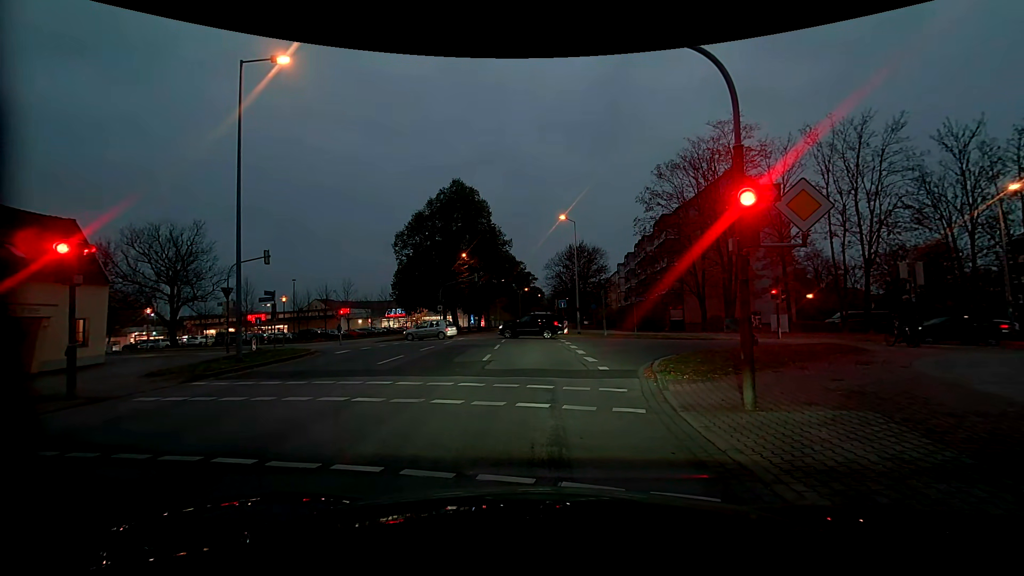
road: residential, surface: asphalt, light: Dusk
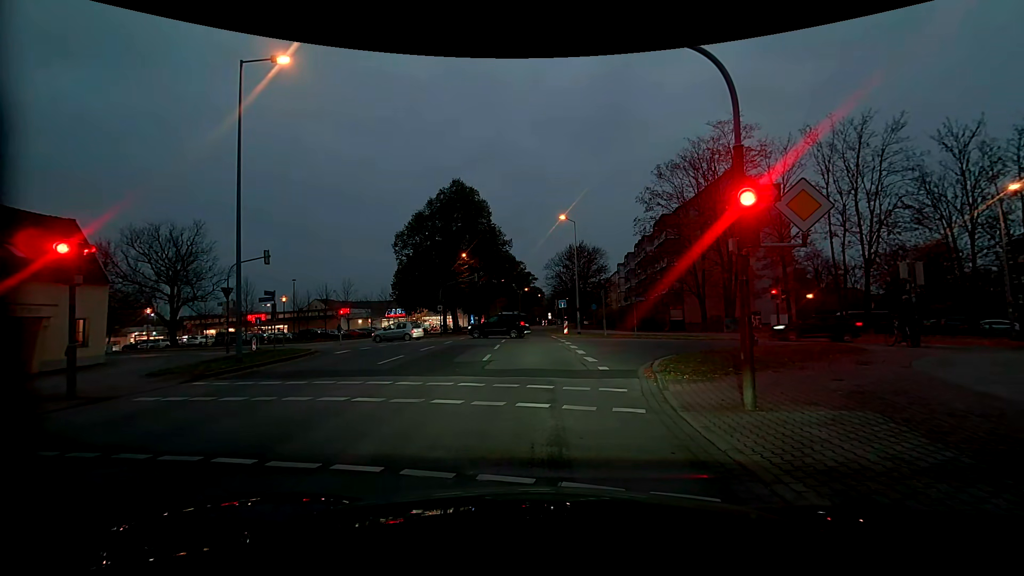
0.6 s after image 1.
(0.0, 0.0) m; 0°
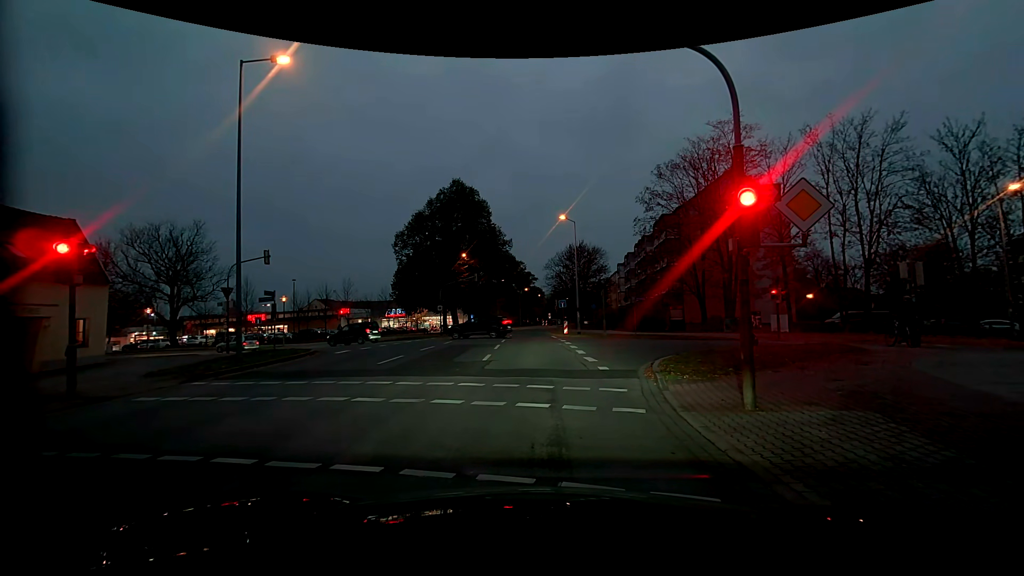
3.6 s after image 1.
(0.0, 0.0) m; 0°
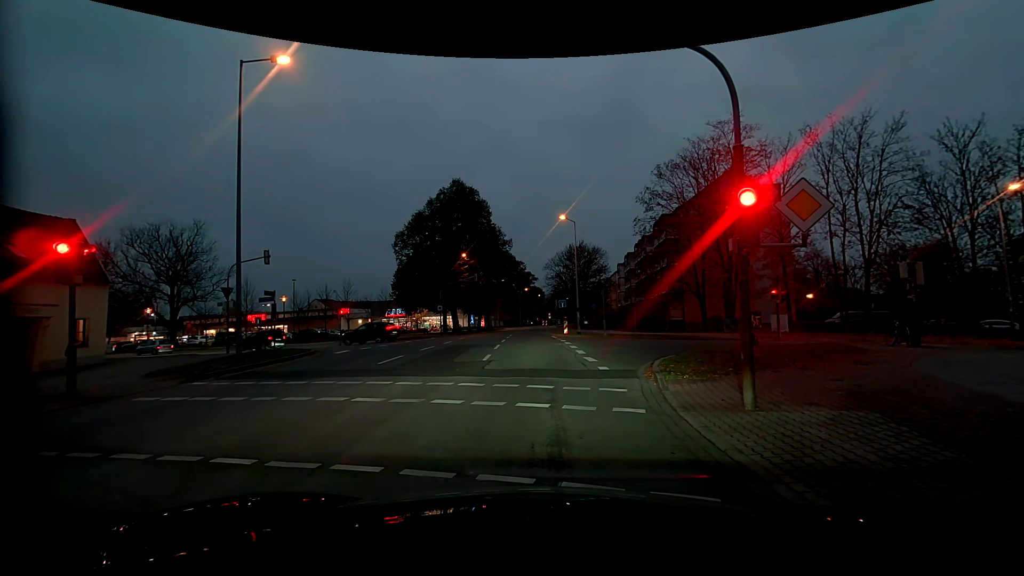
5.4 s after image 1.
(0.0, 0.0) m; 0°
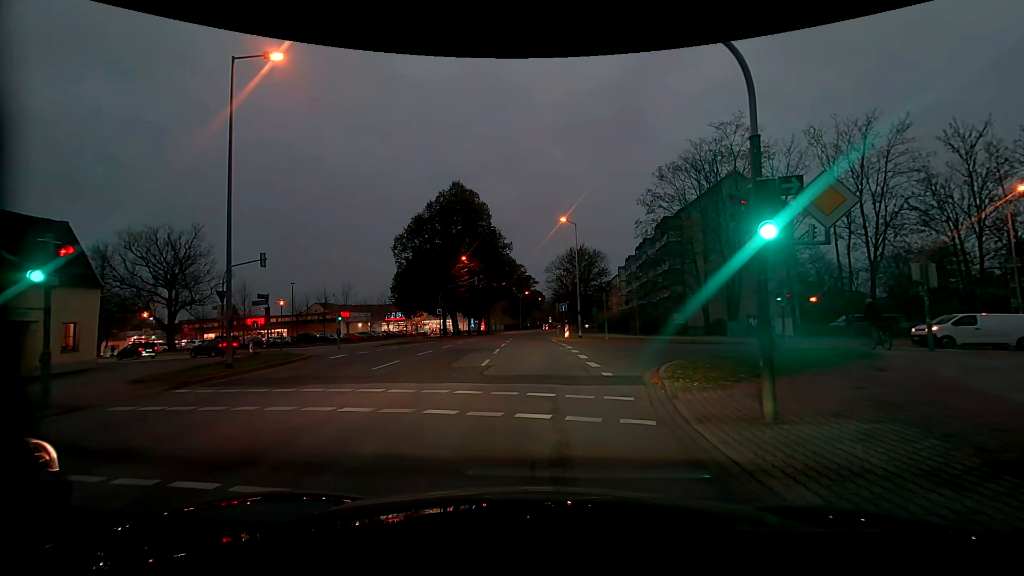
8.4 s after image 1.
(0.0, +0.8) m; +1°
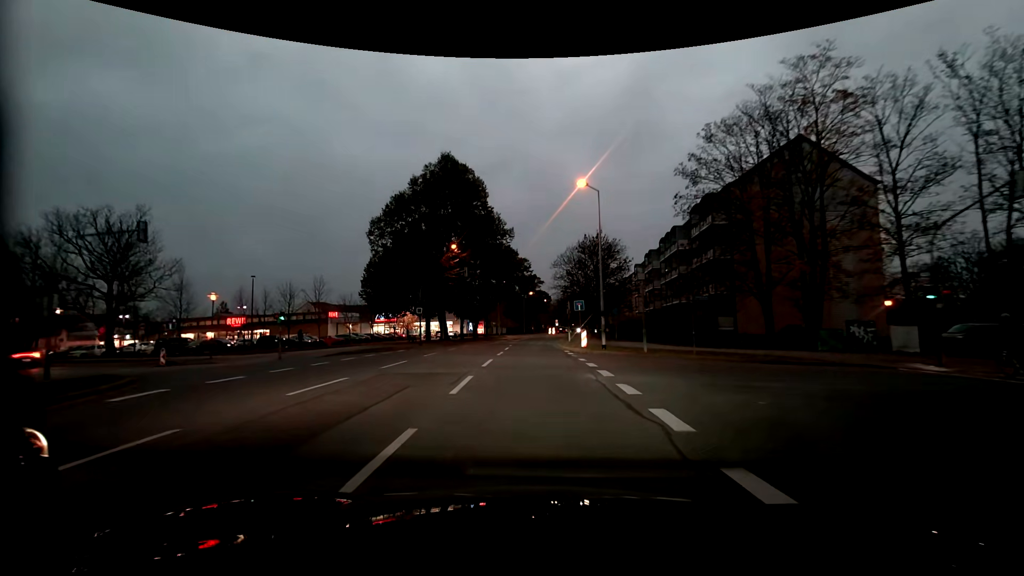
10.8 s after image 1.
(-0.5, +12.6) m; -2°
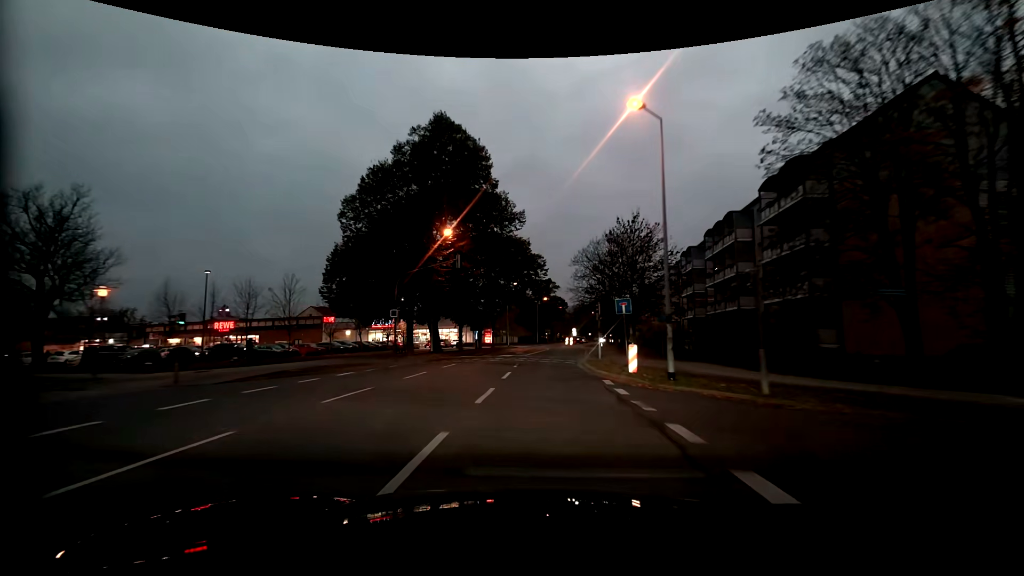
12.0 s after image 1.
(-0.2, +12.1) m; -1°
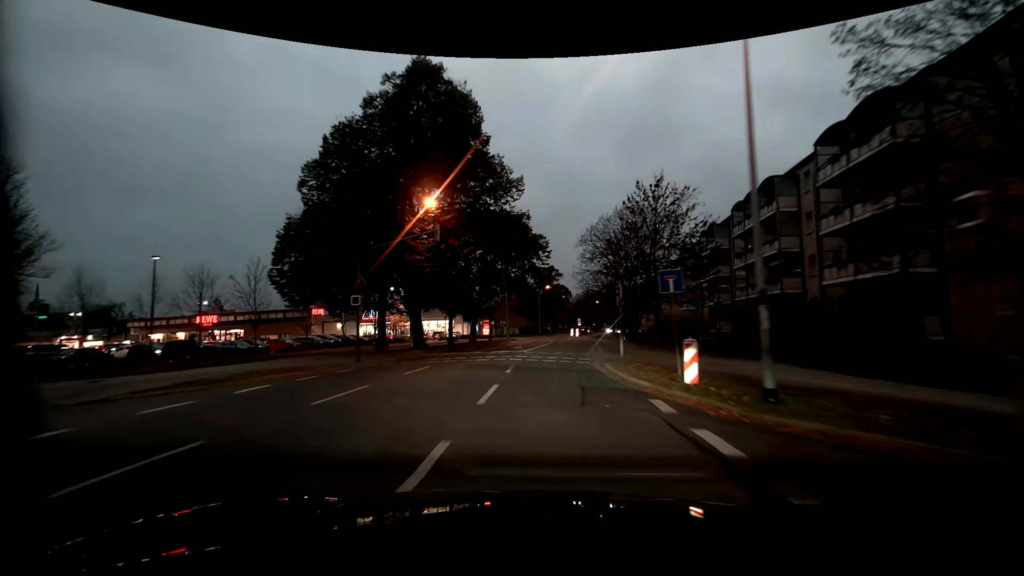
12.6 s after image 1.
(0.0, +7.0) m; 0°
